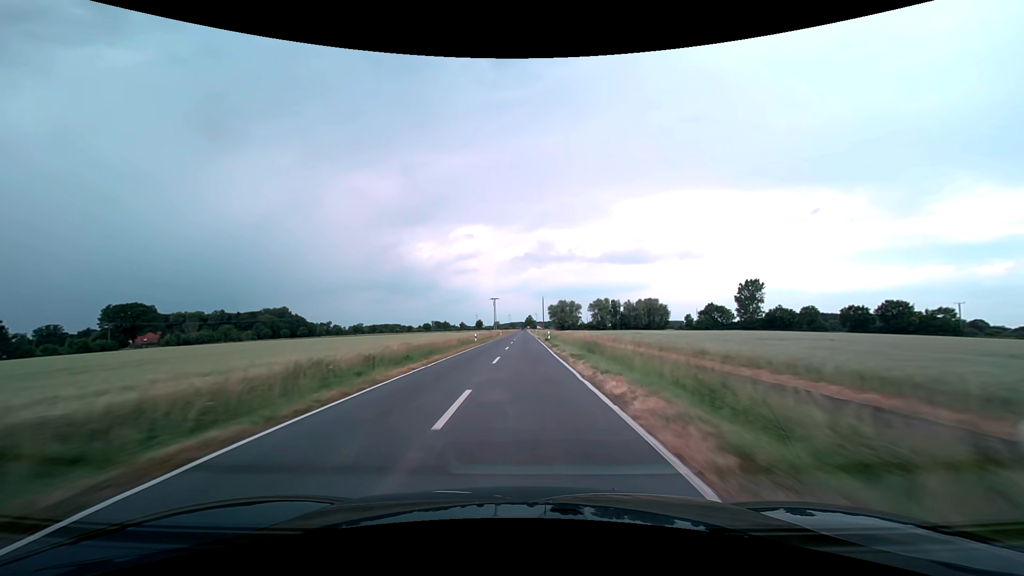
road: secondary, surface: asphalt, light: Day
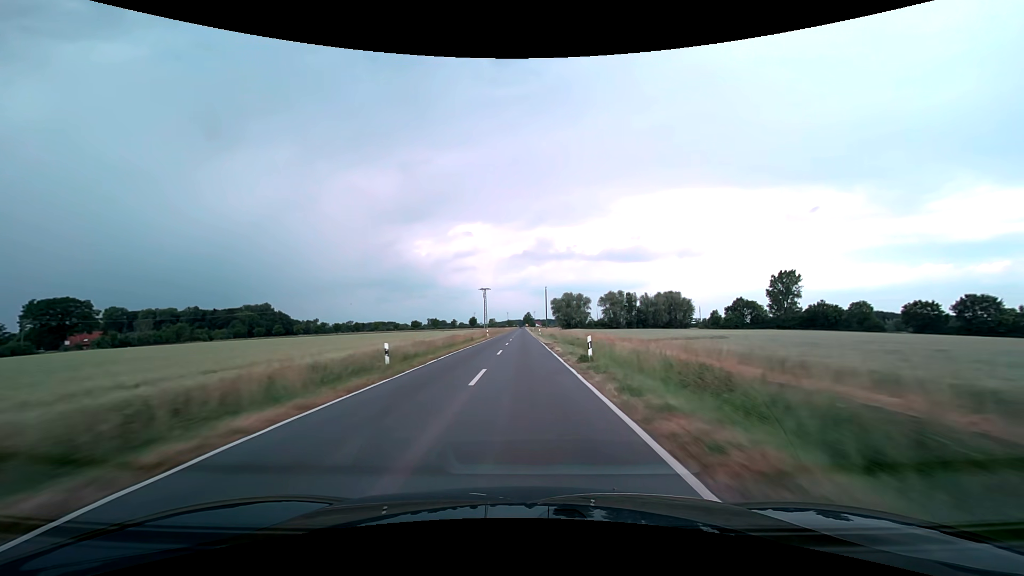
(0.0, +31.6) m; 0°
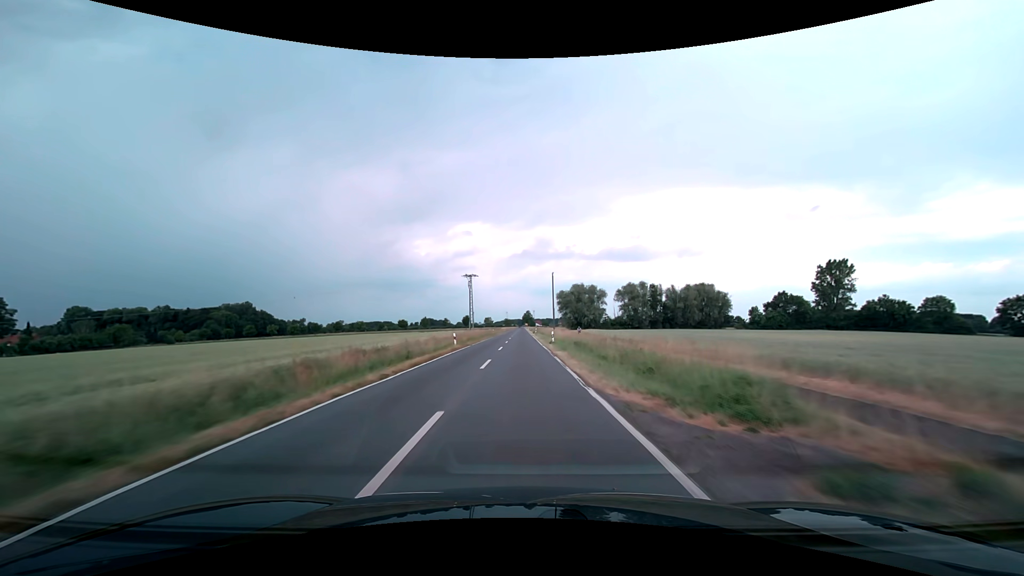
(0.0, +31.6) m; 0°
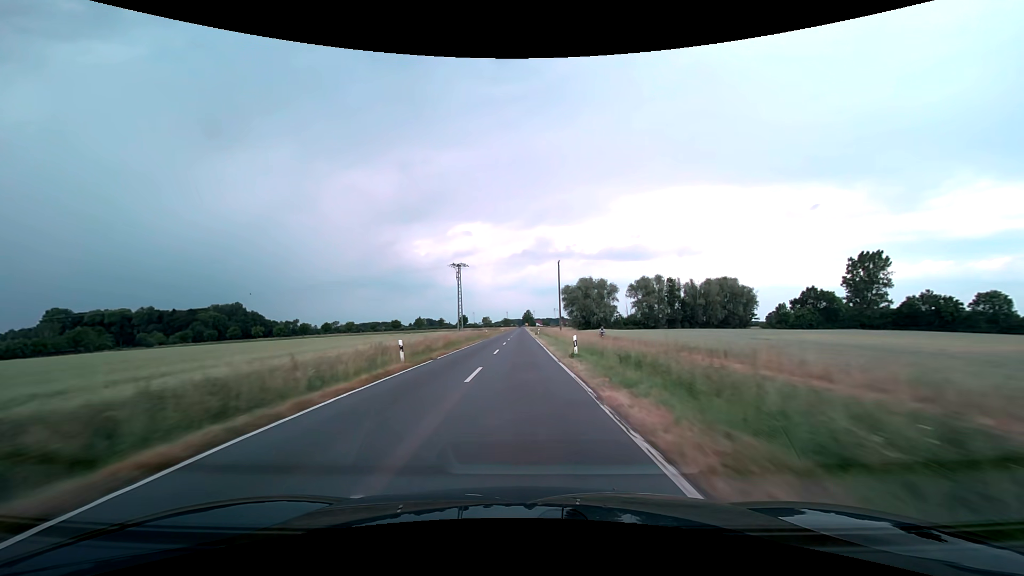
(0.0, +15.8) m; 0°
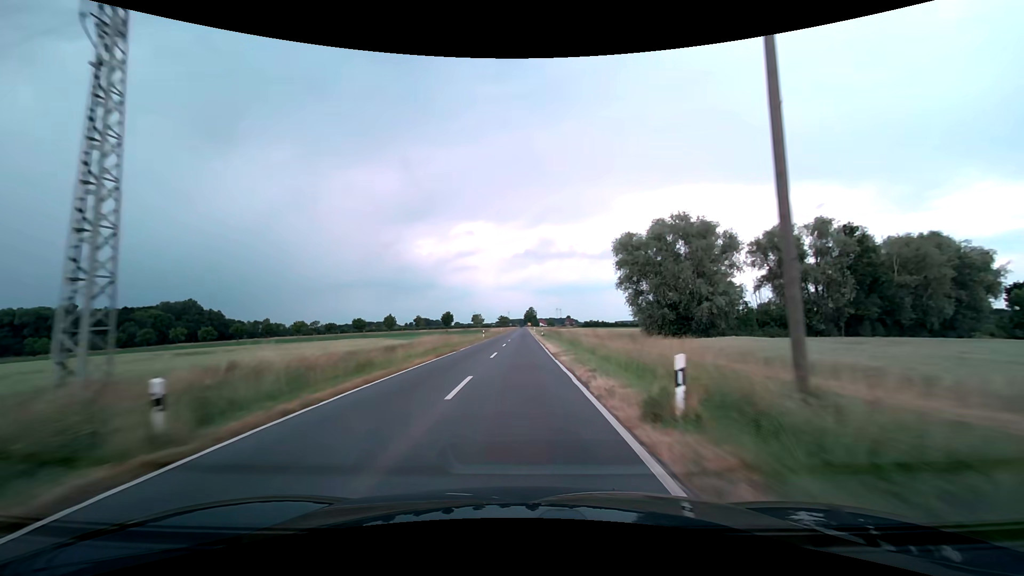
(-0.3, +63.3) m; 0°
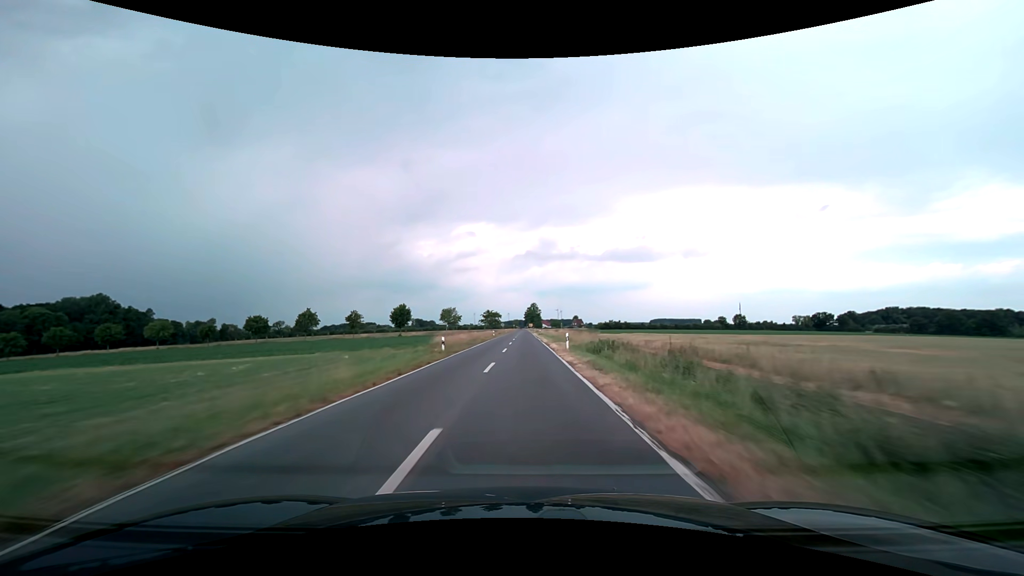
(-0.2, +79.1) m; 0°
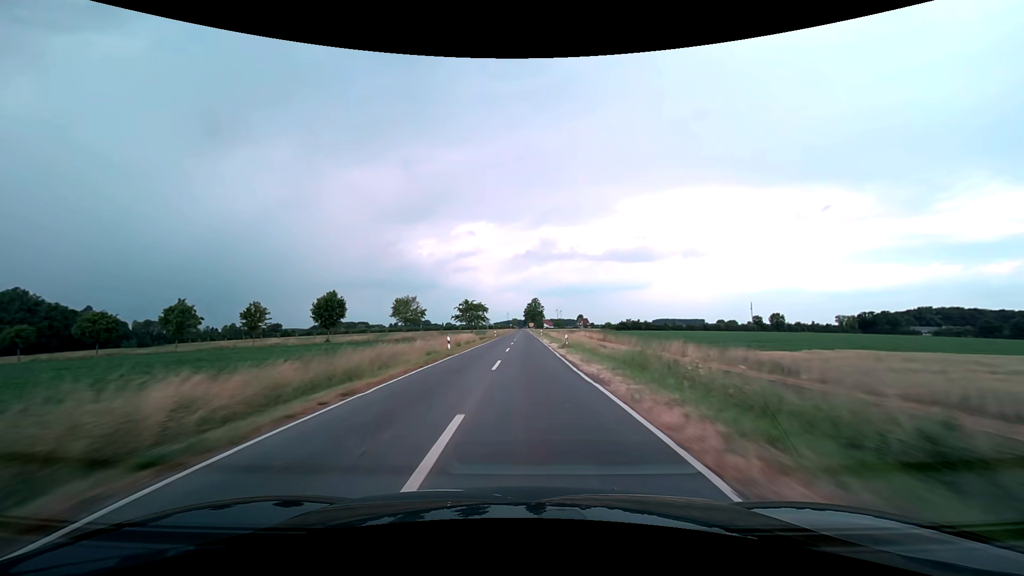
(+0.2, +47.5) m; 0°
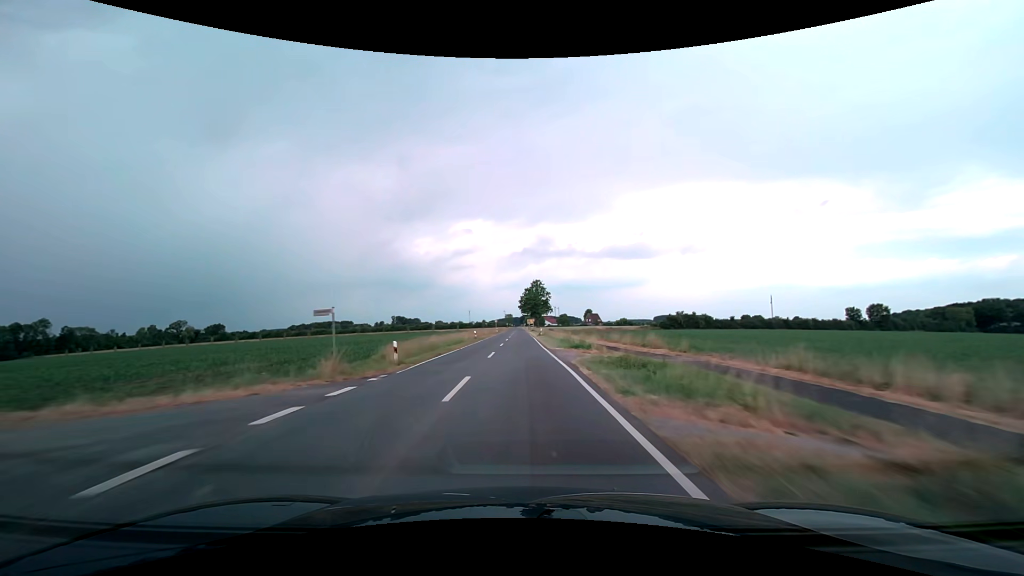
(+0.5, +79.1) m; 0°
(0, +10) (0, +20) (0, +30) (0, +40) (0, +50) (0, +60) (0, +70) (0, +80) (0, +90) (0, +100) m
